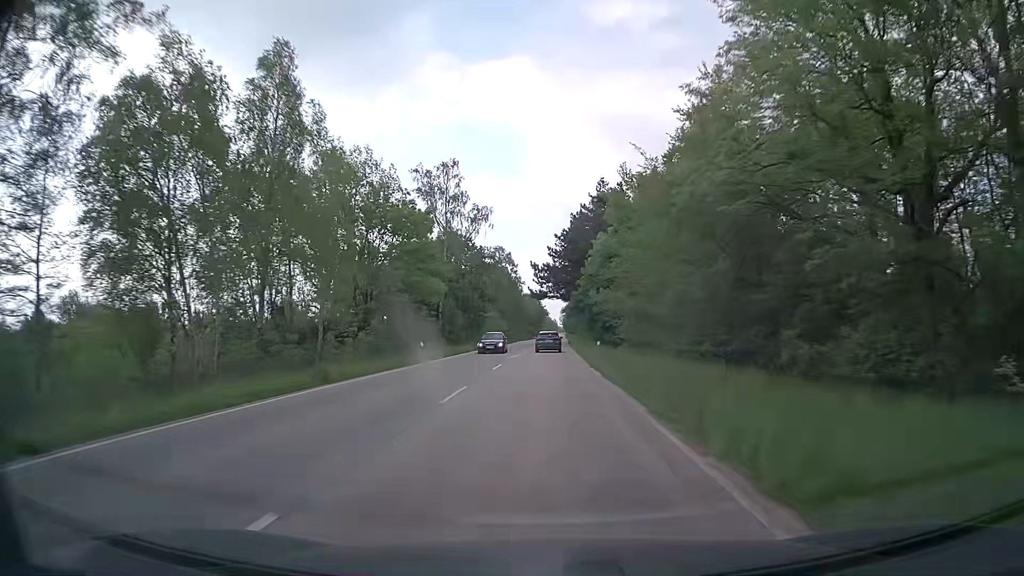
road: secondary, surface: asphalt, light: Day
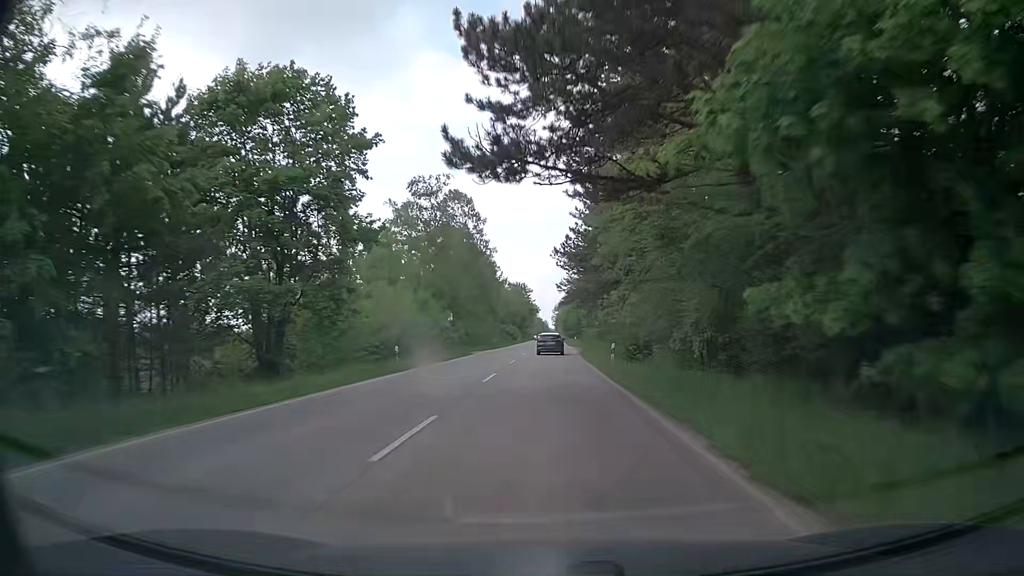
(+0.5, +53.5) m; +1°
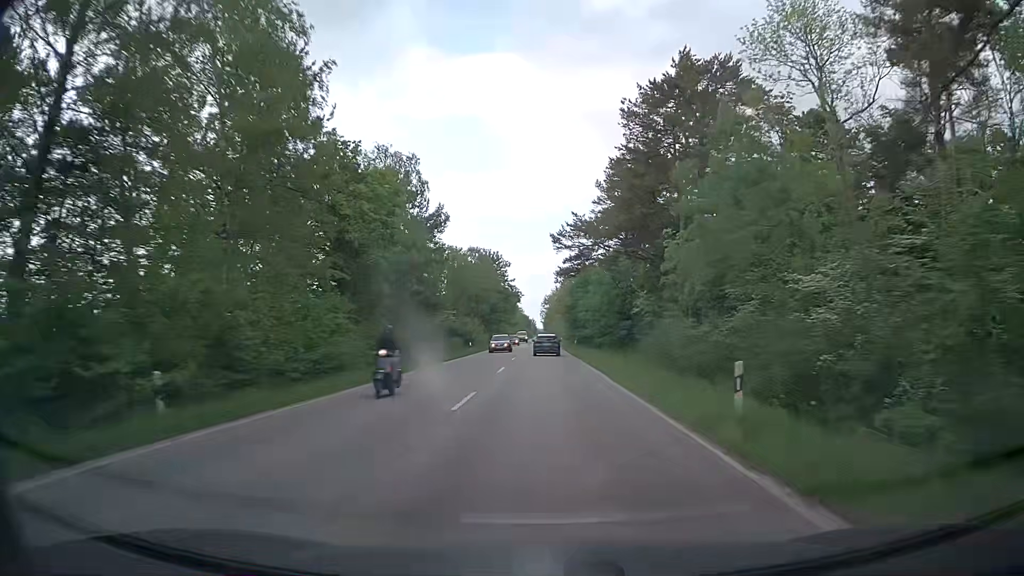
(+0.5, +66.9) m; +1°
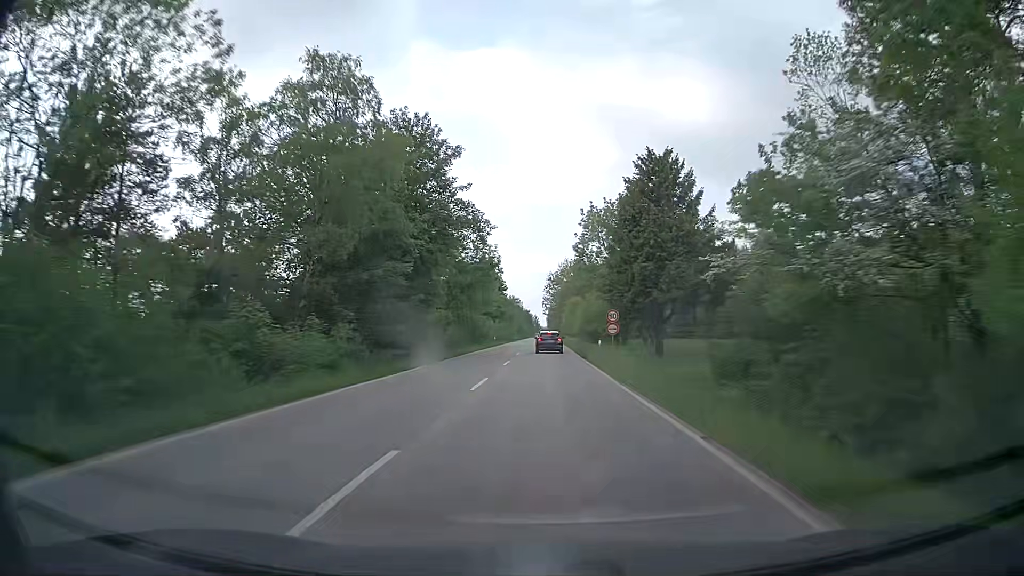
(+0.5, +68.6) m; 0°
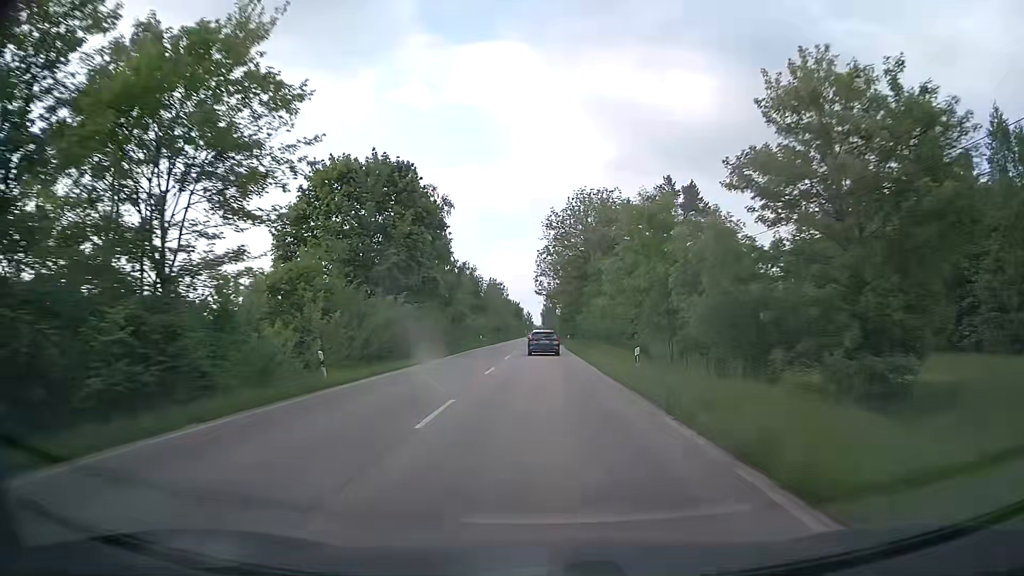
(+0.1, +65.8) m; 0°
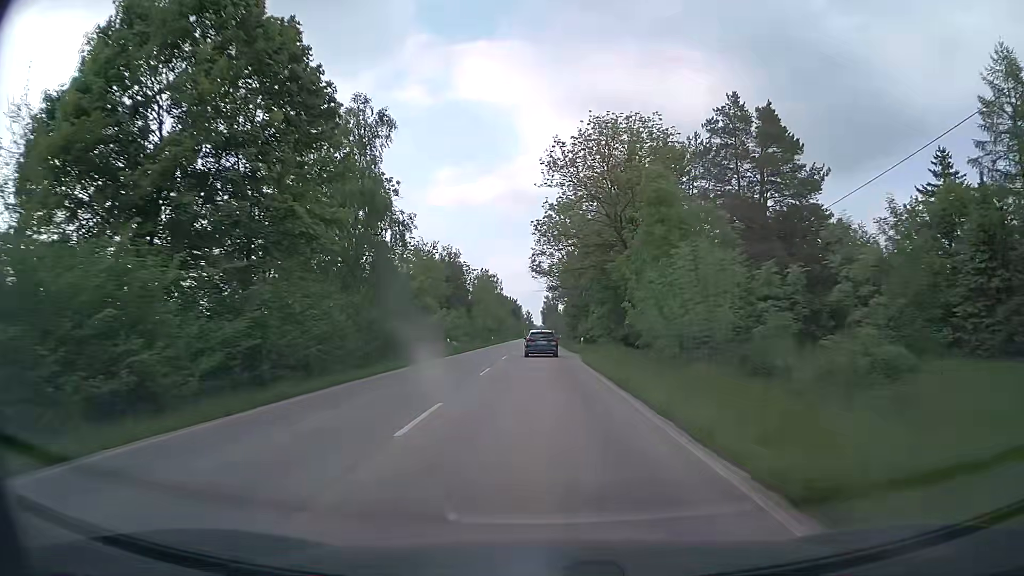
(+0.1, +24.4) m; 0°
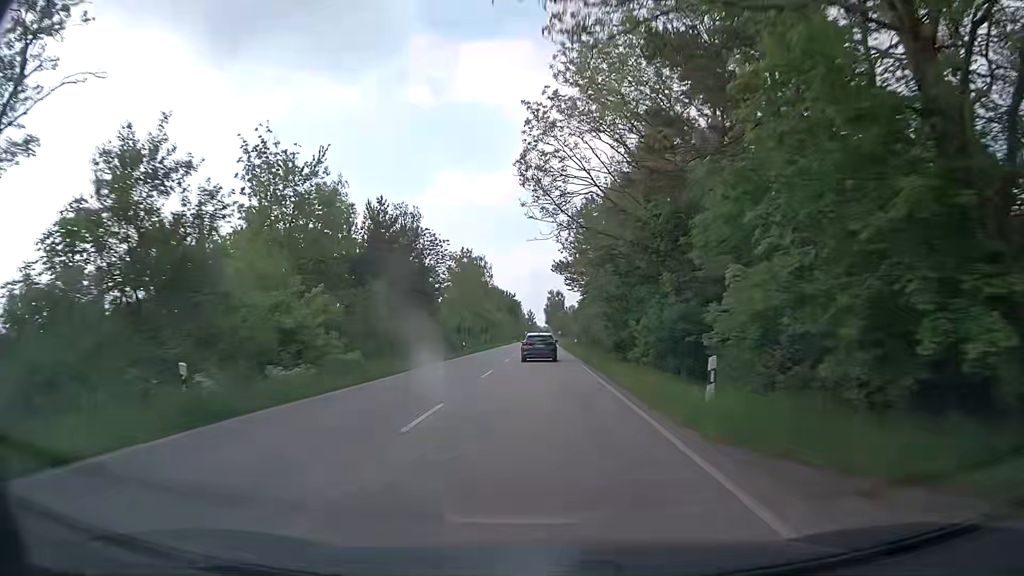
(-0.2, +35.3) m; -1°
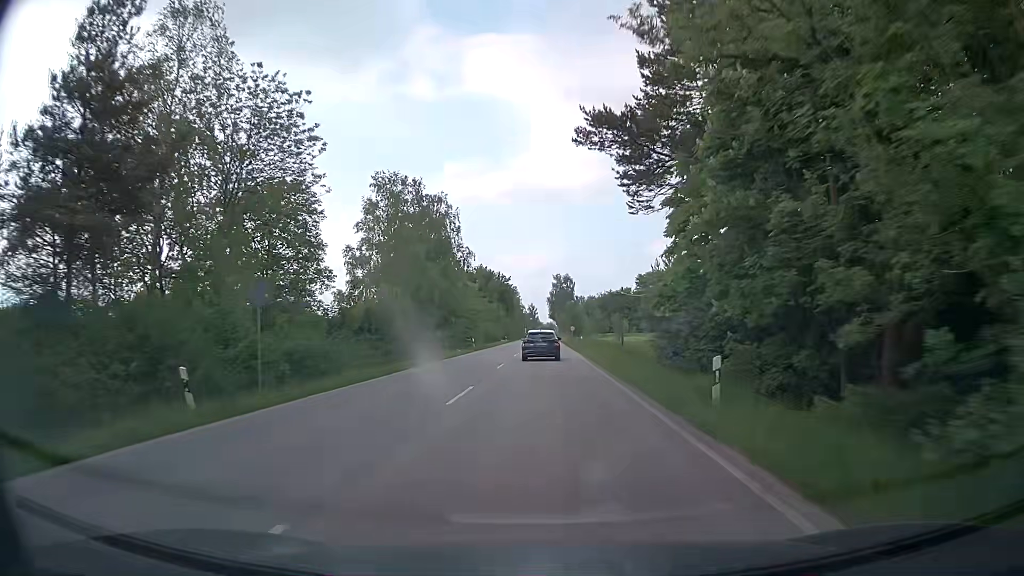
(-0.1, +44.4) m; 0°
(0, +10) (0, +20) (0, +30) (0, +40) (0, +50) (0, +60) (0, +70) (0, +80) (0, +90) (0, +100) m
